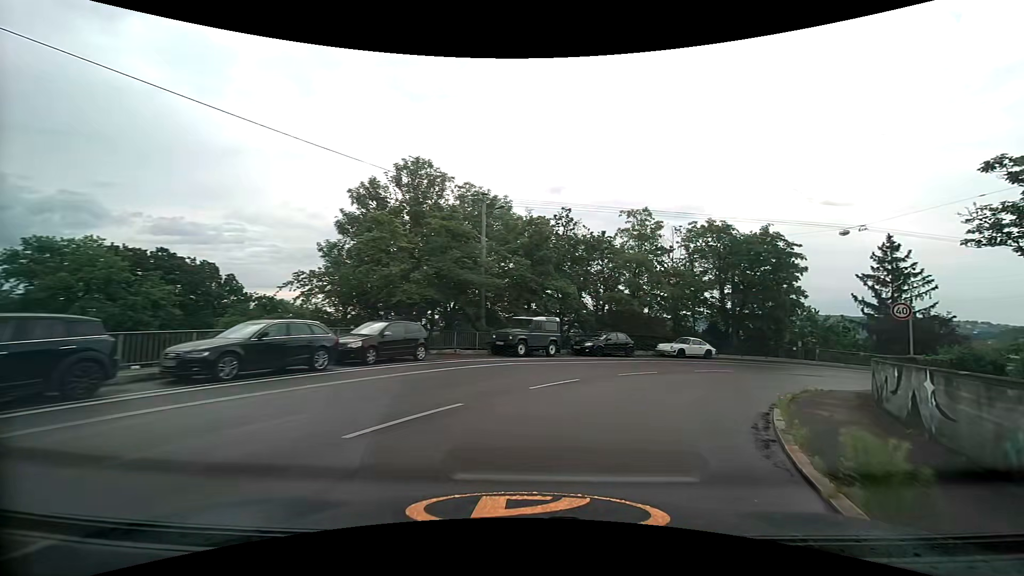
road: secondary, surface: asphalt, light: Day
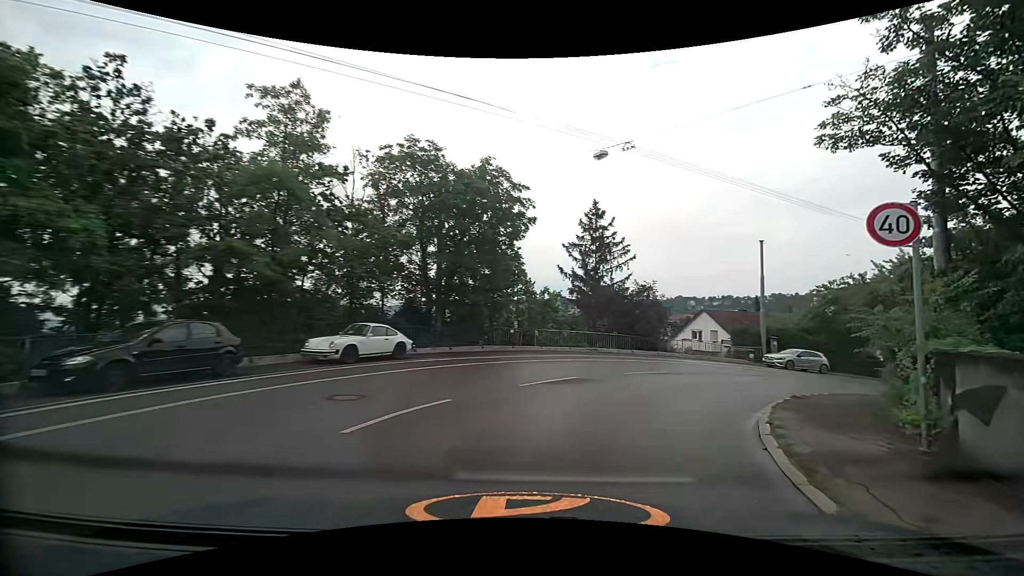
(+4.7, +15.2) m; +34°
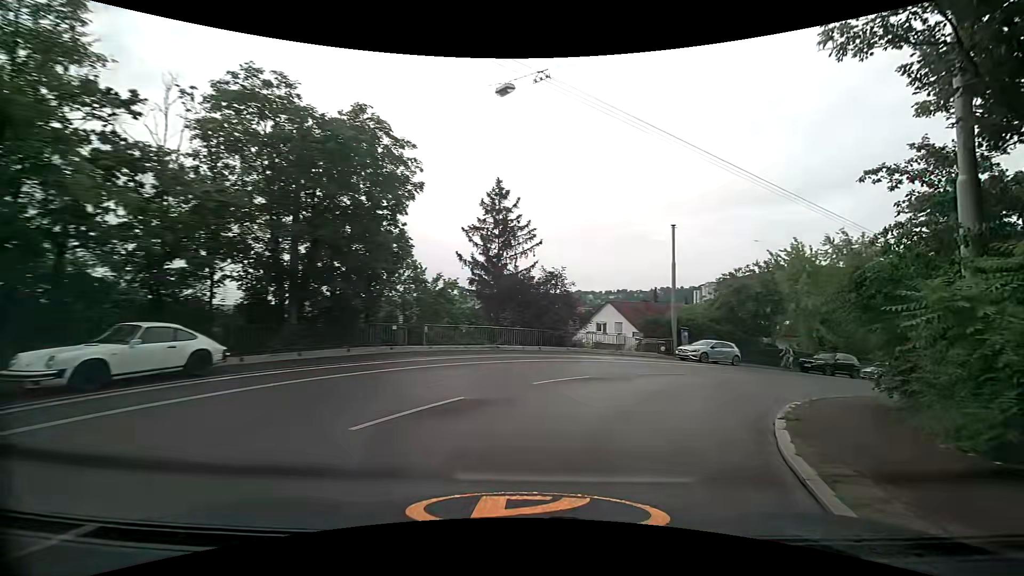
(+0.5, +5.2) m; +11°
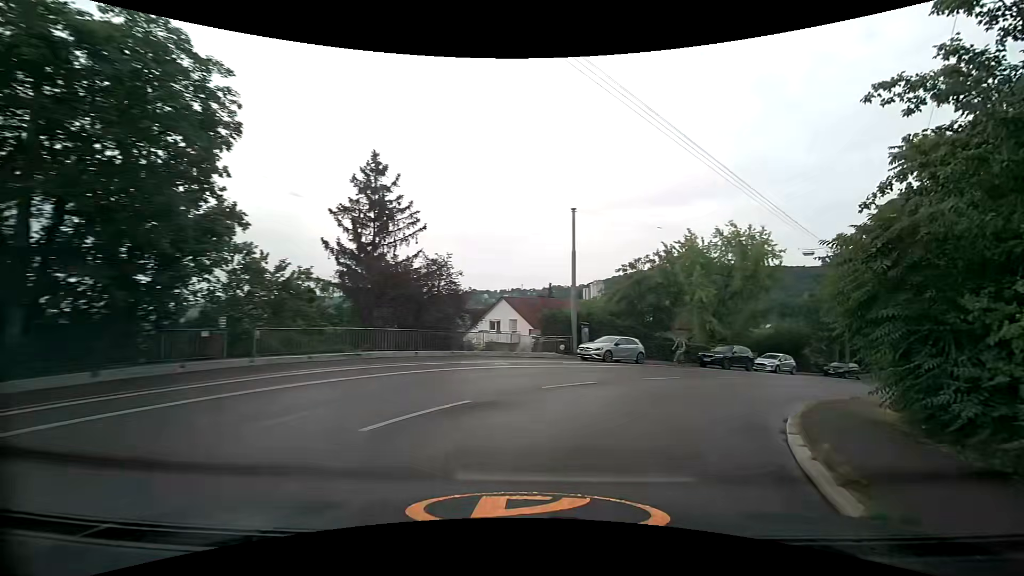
(+0.5, +5.2) m; +11°
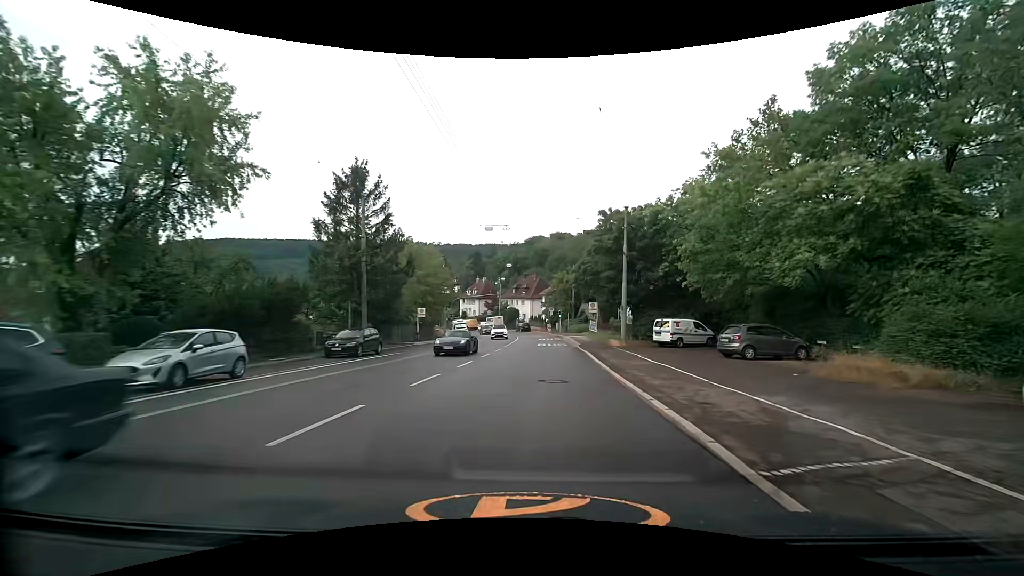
(+13.5, +23.6) m; +50°
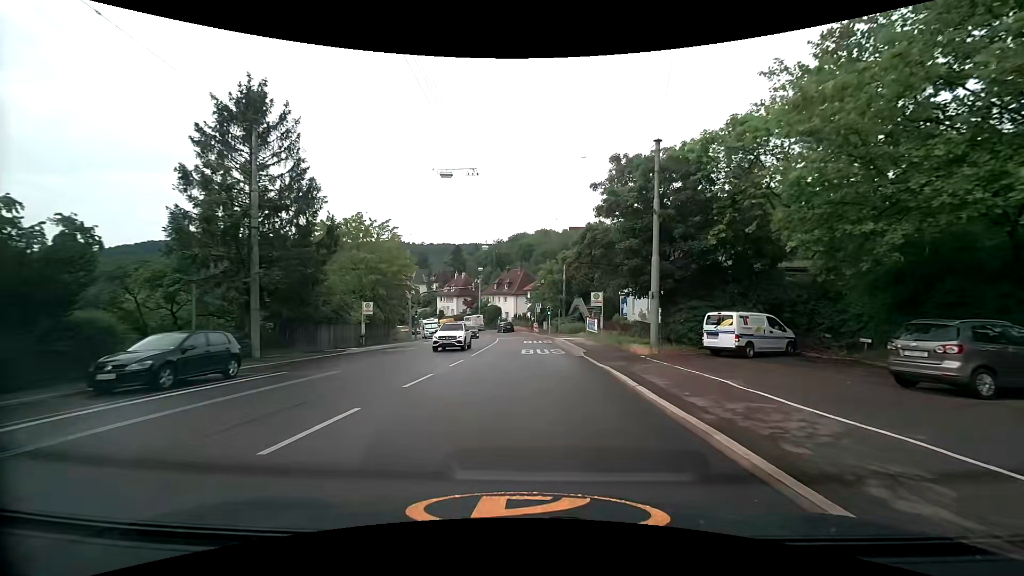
(+0.2, +12.4) m; +1°
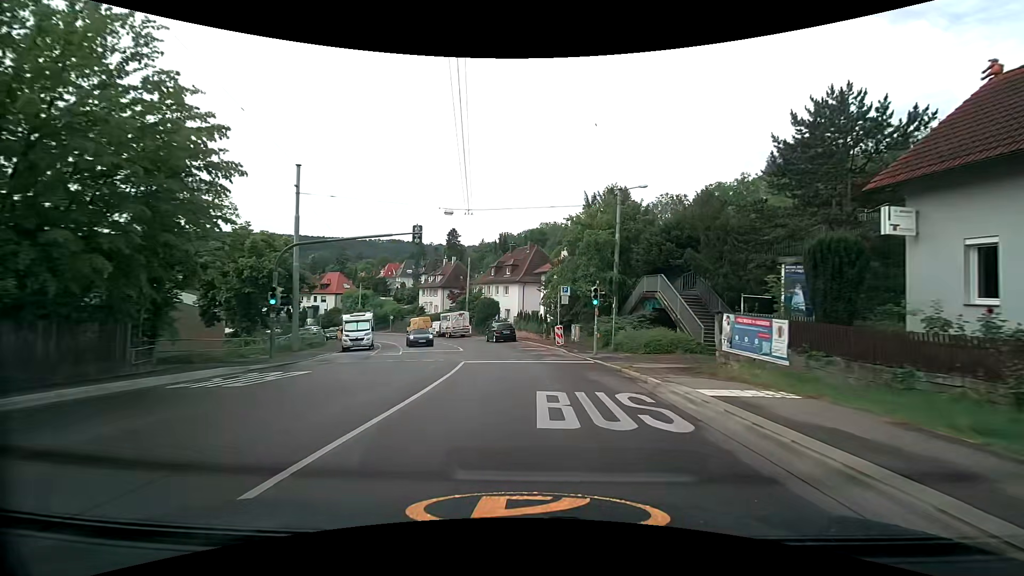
(-0.1, +32.4) m; -1°
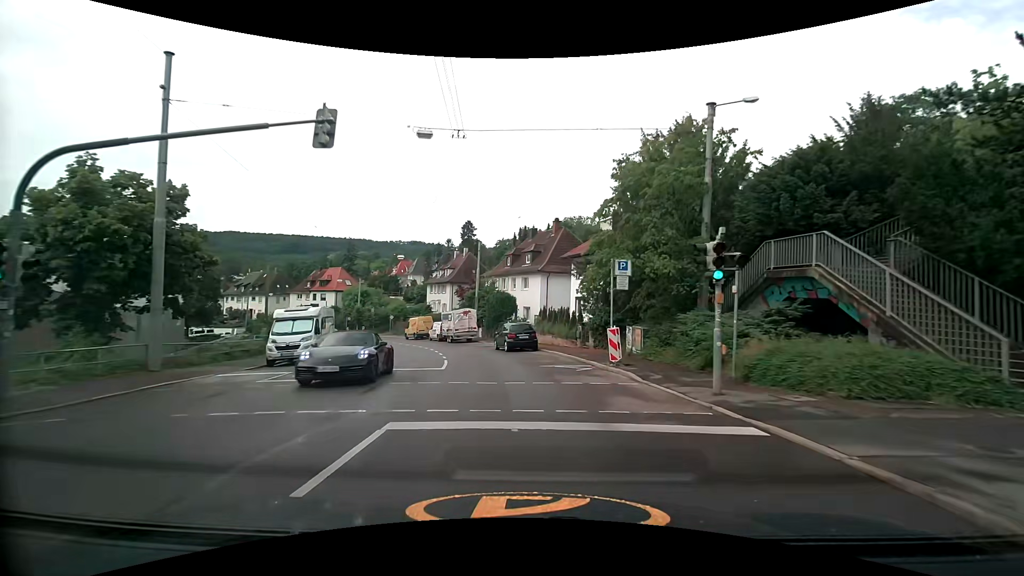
(-0.2, +12.9) m; -3°
